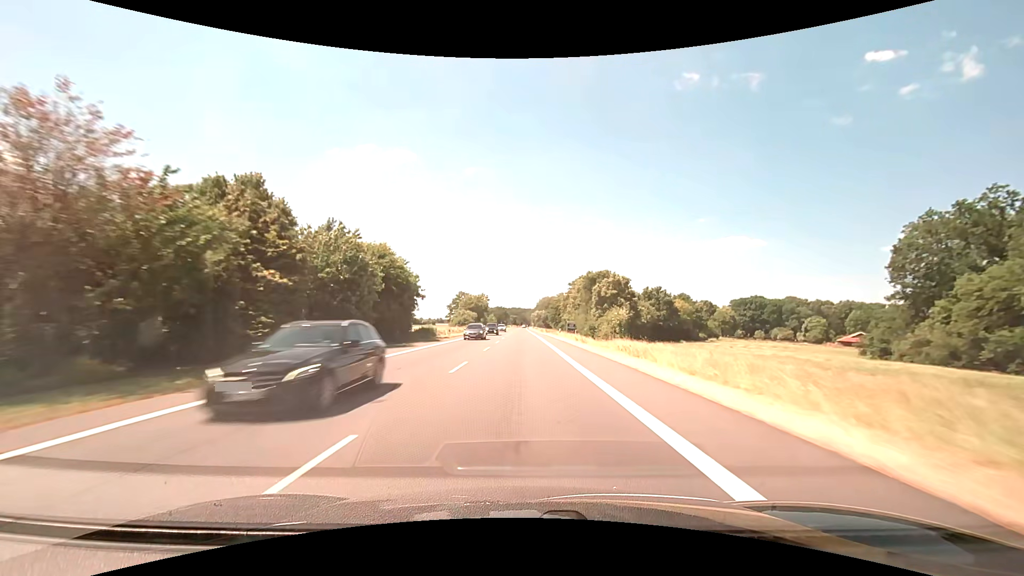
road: primary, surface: asphalt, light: Day
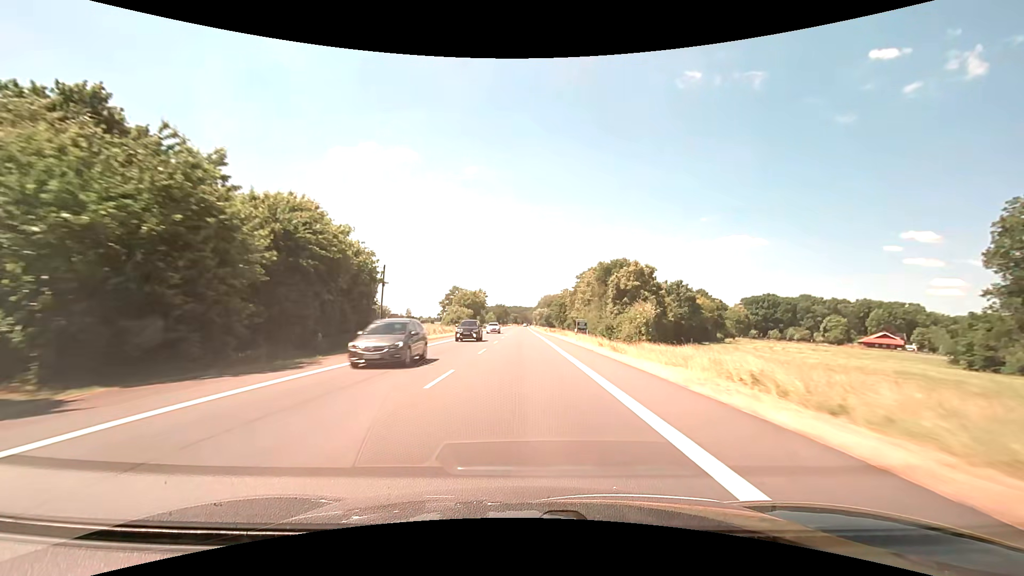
(-0.1, +15.8) m; 0°
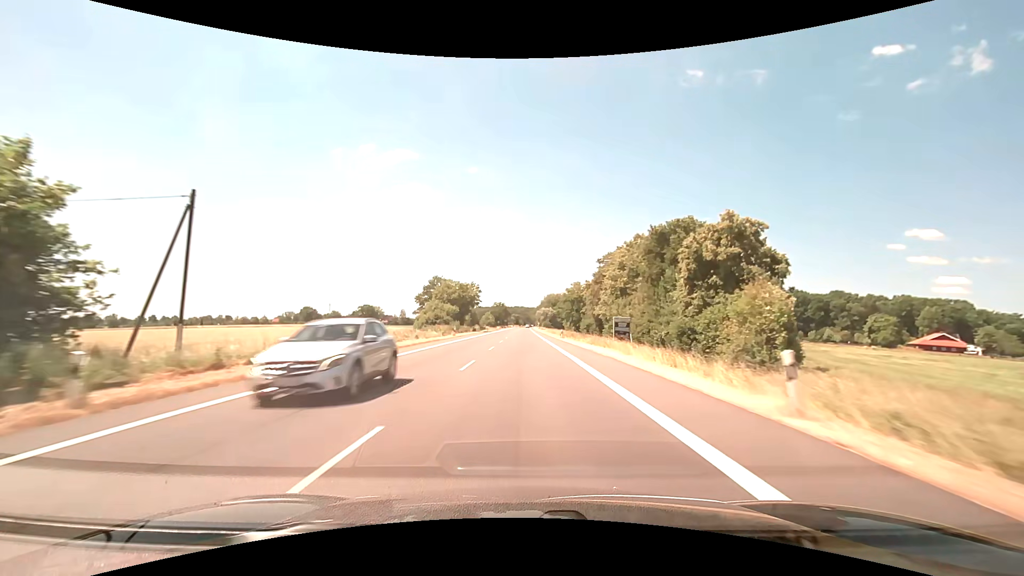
(-0.1, +31.6) m; 0°
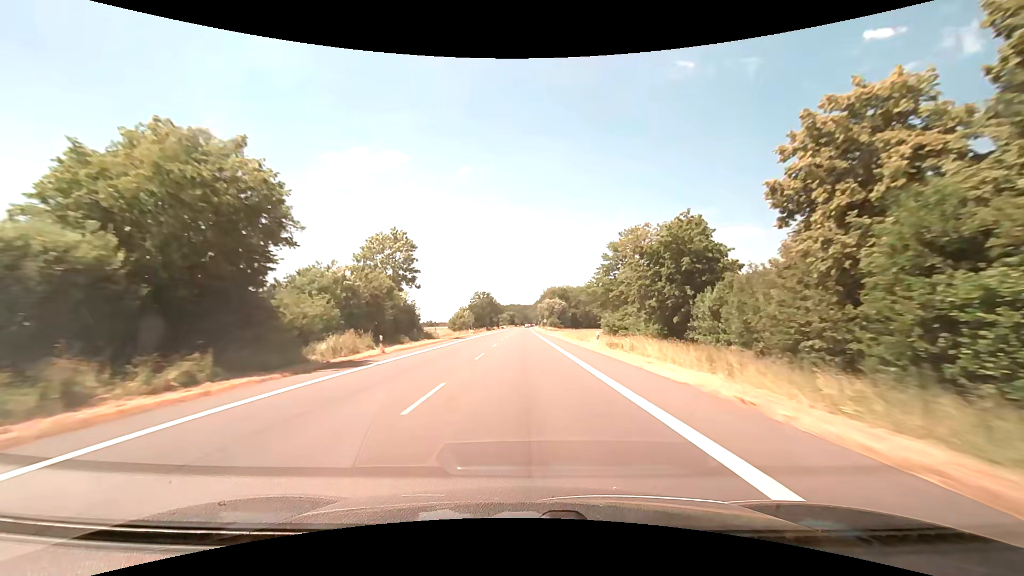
(+0.1, +79.3) m; 0°
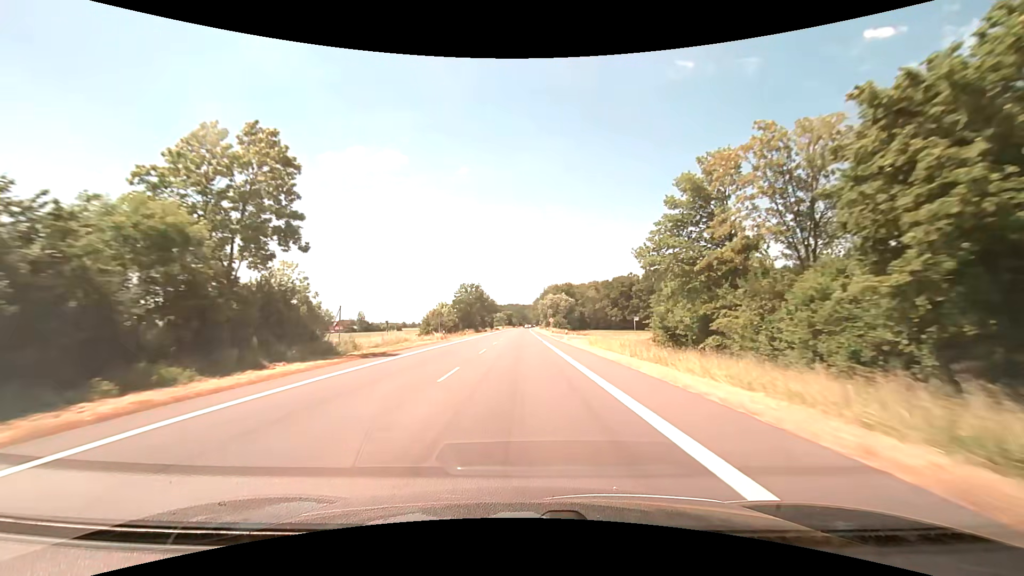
(+0.1, +31.7) m; 0°
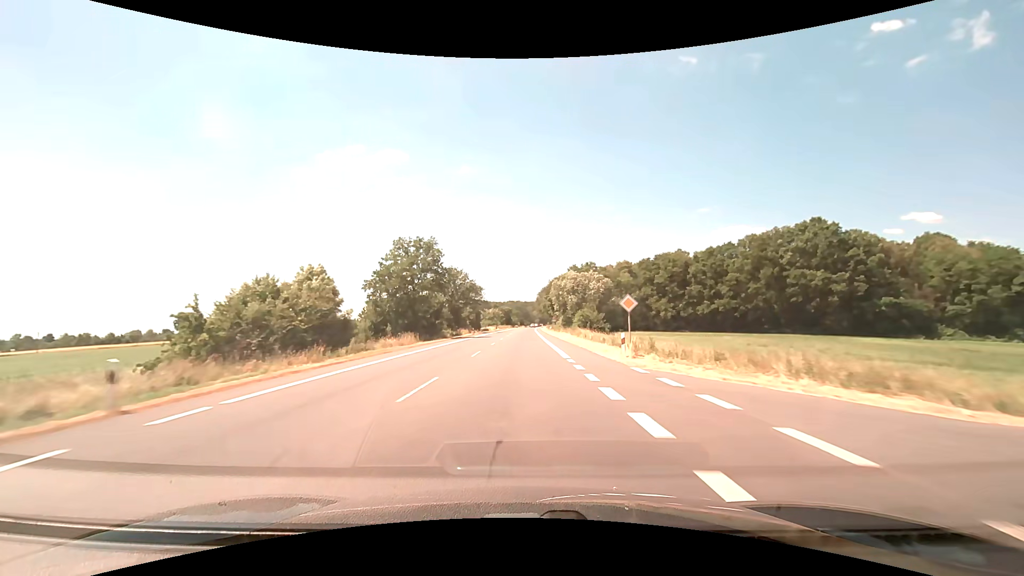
(+0.2, +63.5) m; 0°
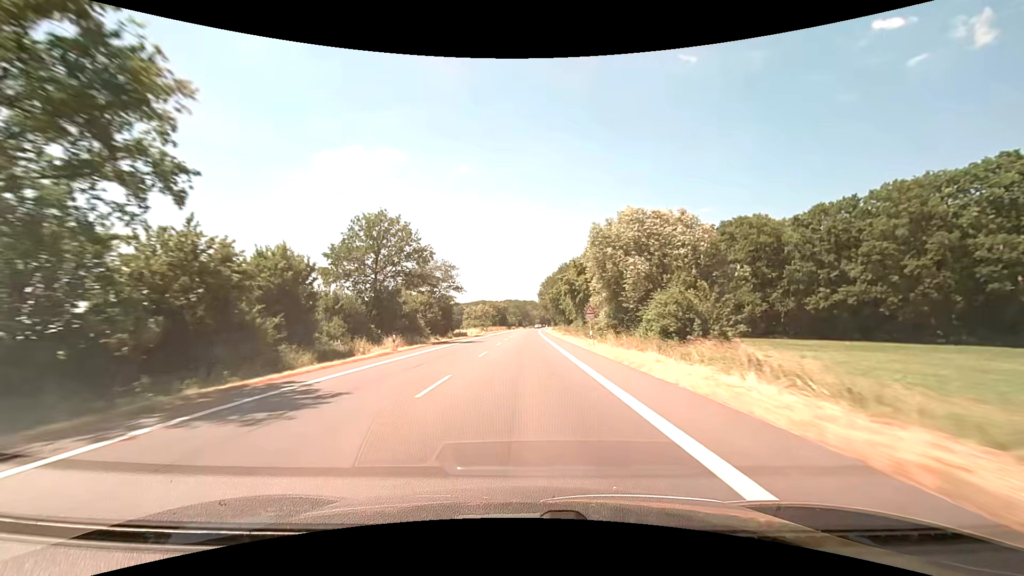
(0.0, +47.5) m; 0°
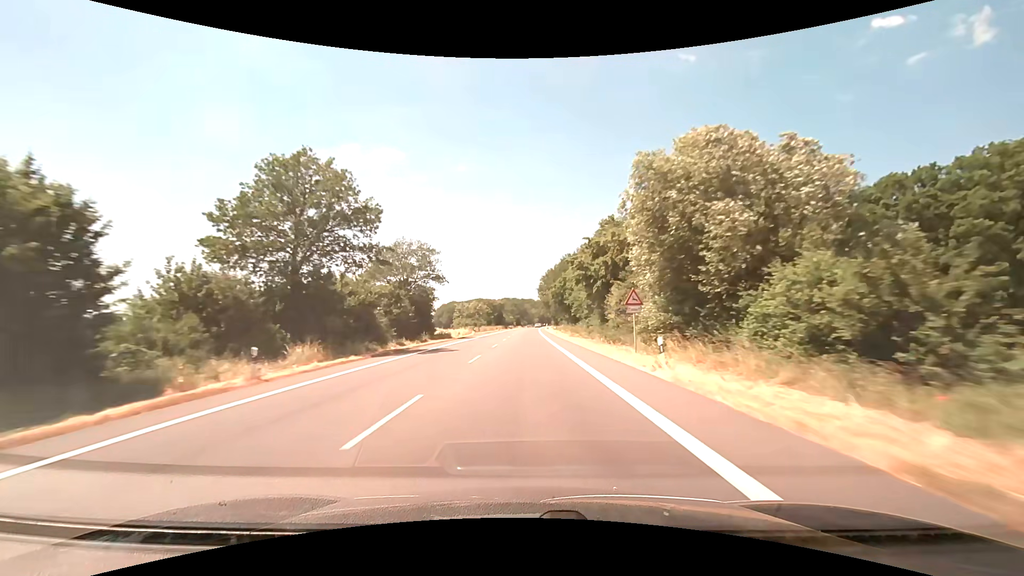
(+0.1, +15.8) m; 0°
(0, +10) (0, +20) (0, +30) (0, +40) (0, +50) (0, +60) (0, +70) (0, +80) (+1, +90) (+1, +100) m
